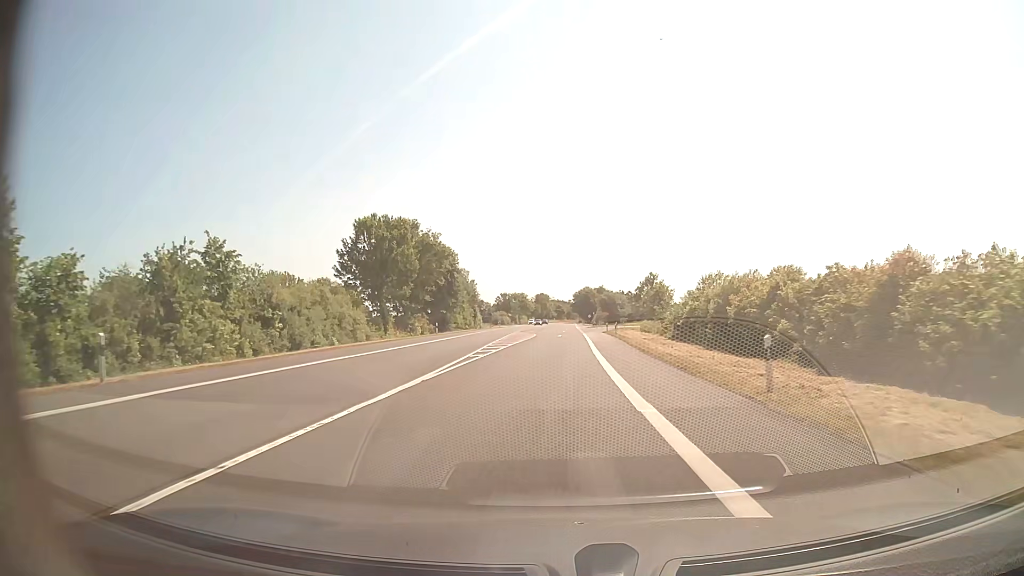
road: secondary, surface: asphalt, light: Day
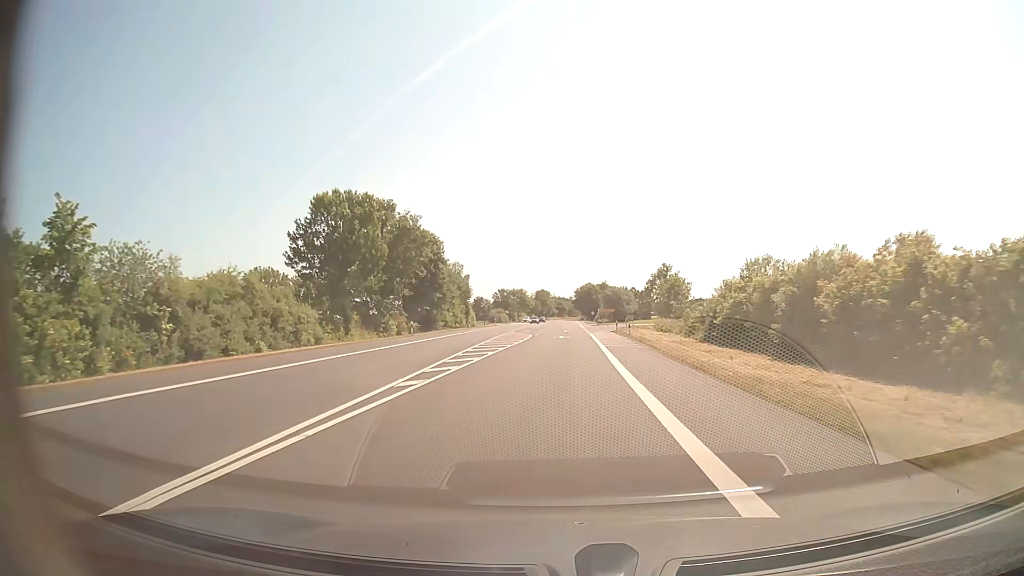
(0.0, +11.4) m; 0°
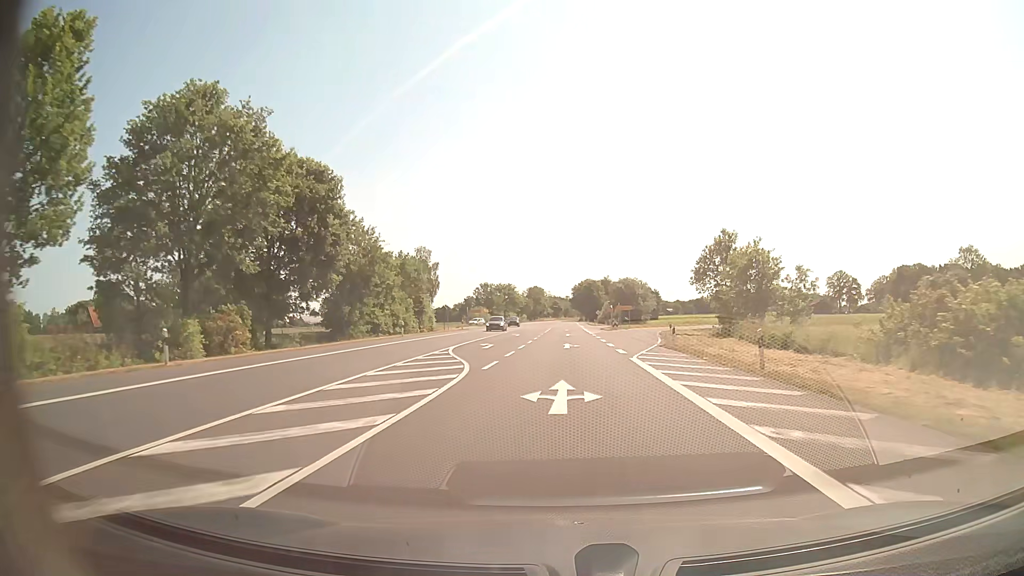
(+0.1, +34.3) m; 0°
(0, +10) (0, +20) (0, +30) (0, +40) (0, +50) (0, +60) (+1, +70) (+1, +80) (+1, +90) (+1, +100) m
